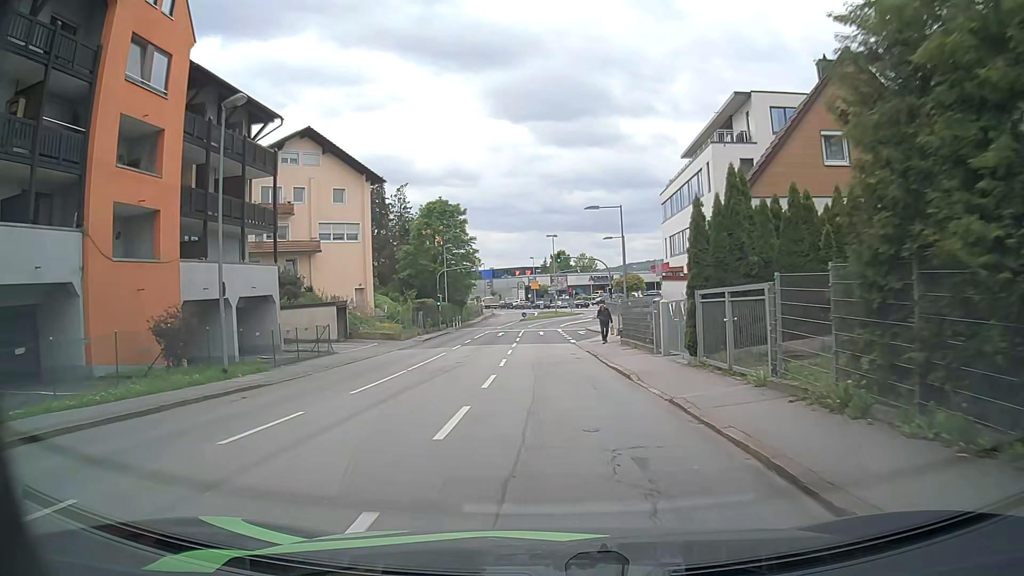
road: tertiary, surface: asphalt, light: Day
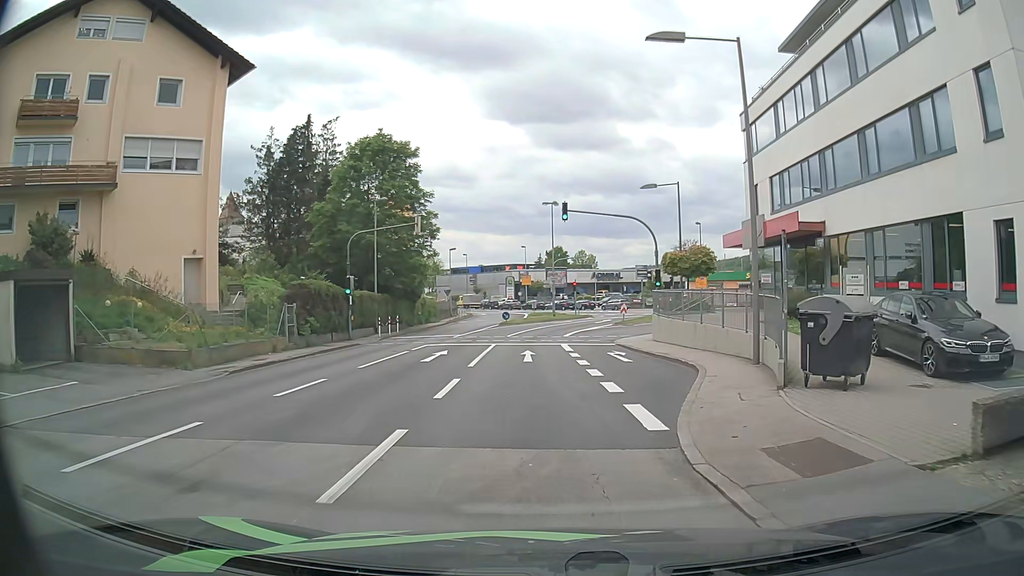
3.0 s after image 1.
(-0.1, +26.3) m; +1°
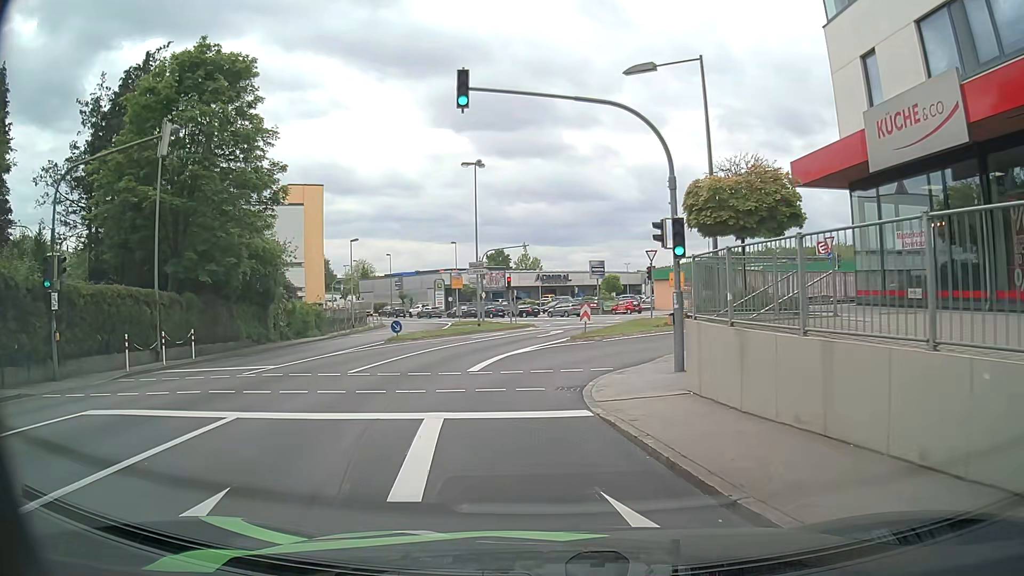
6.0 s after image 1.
(+1.0, +18.4) m; +3°
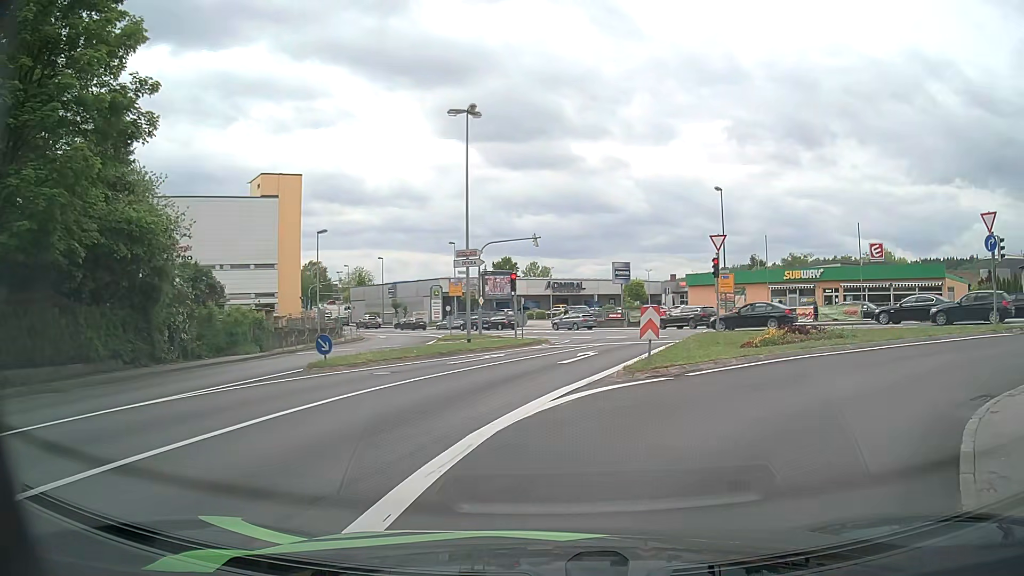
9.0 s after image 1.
(-0.4, +12.7) m; -2°
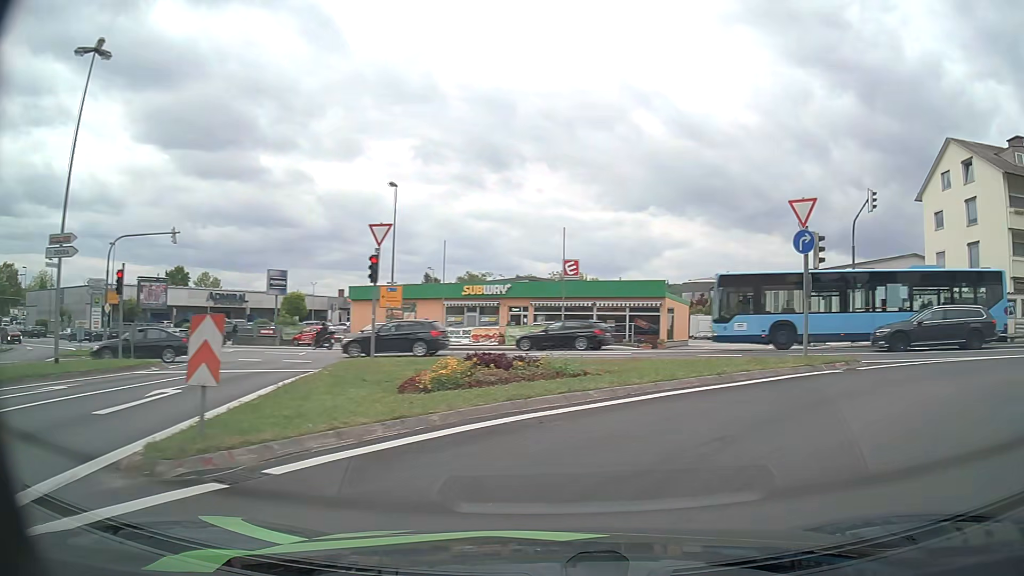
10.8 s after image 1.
(+1.7, +8.0) m; +28°
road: tertiary_link
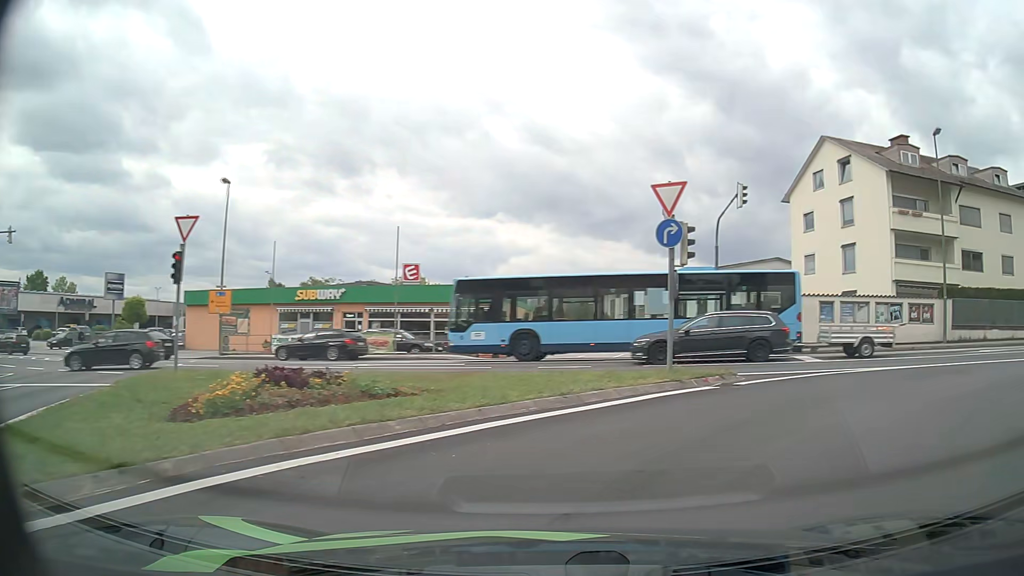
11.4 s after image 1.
(+0.3, +2.8) m; +14°
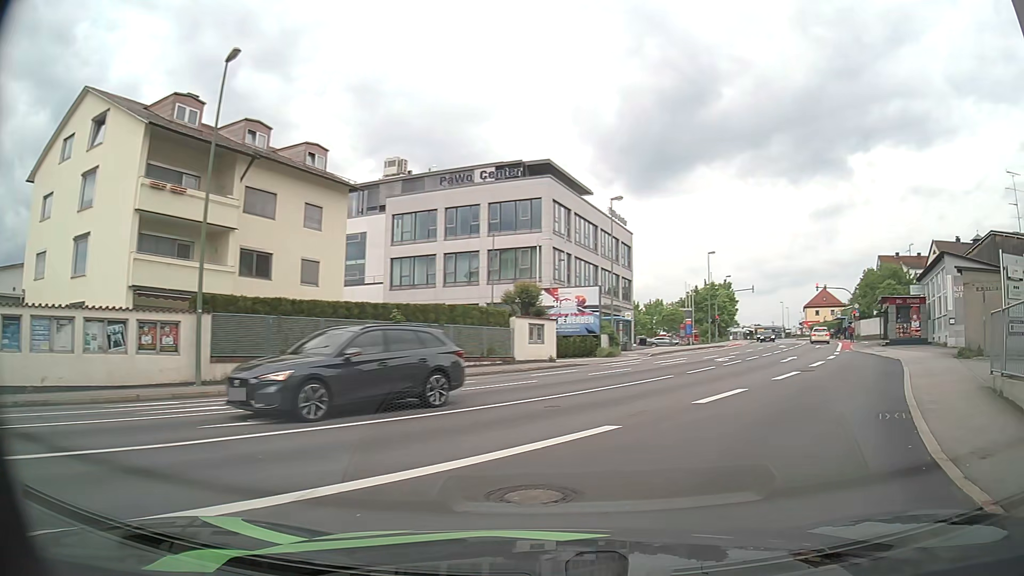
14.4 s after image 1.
(+6.5, +10.9) m; +60°
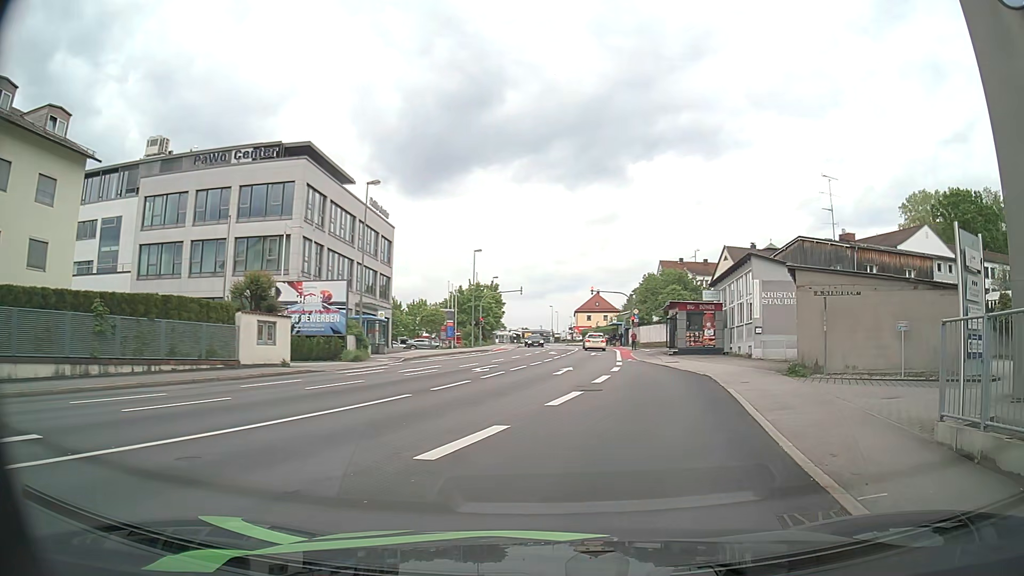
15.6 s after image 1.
(+0.9, +4.9) m; +21°
